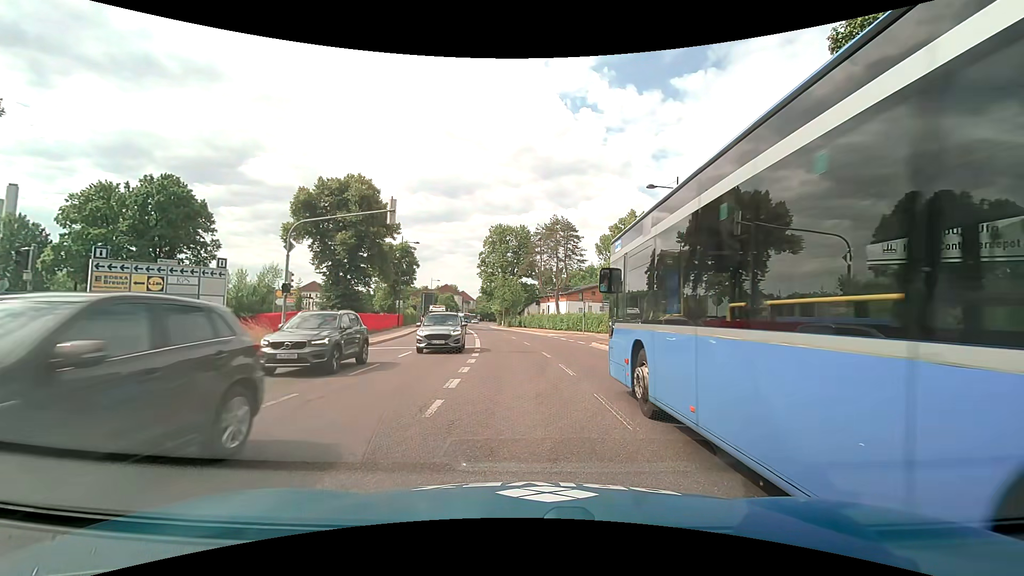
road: secondary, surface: asphalt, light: Day
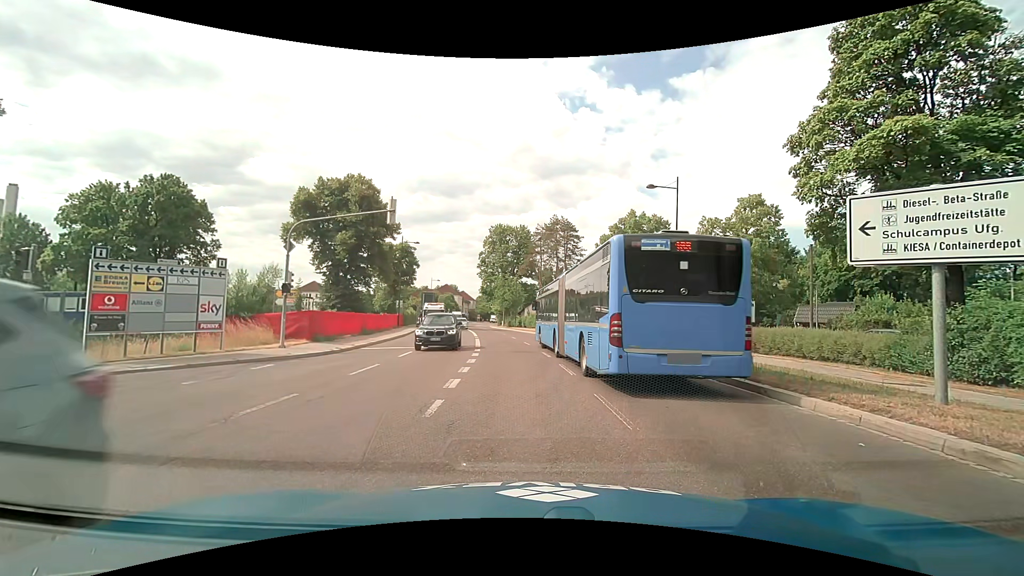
(0.0, 0.0) m; 0°
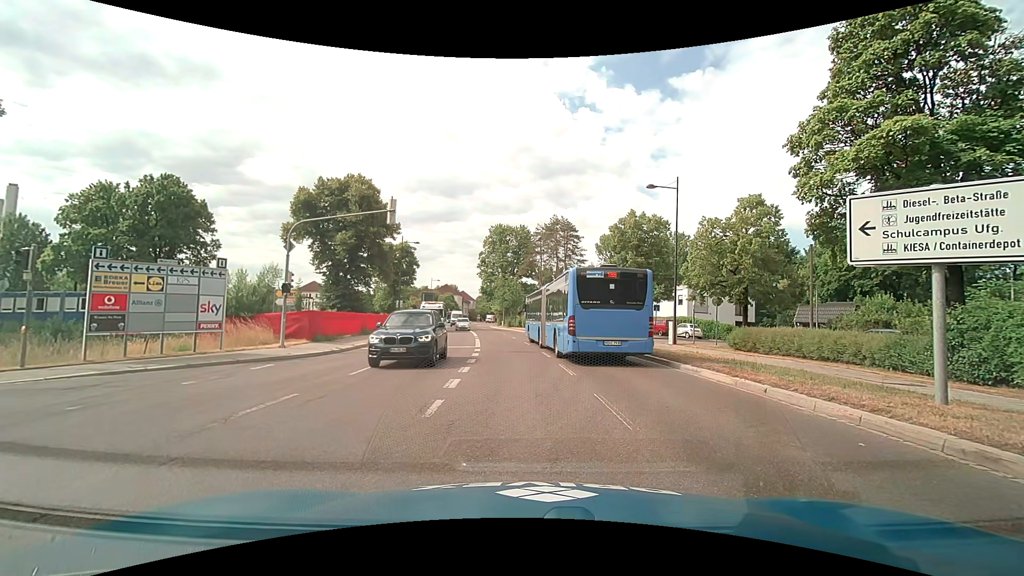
(0.0, 0.0) m; 0°
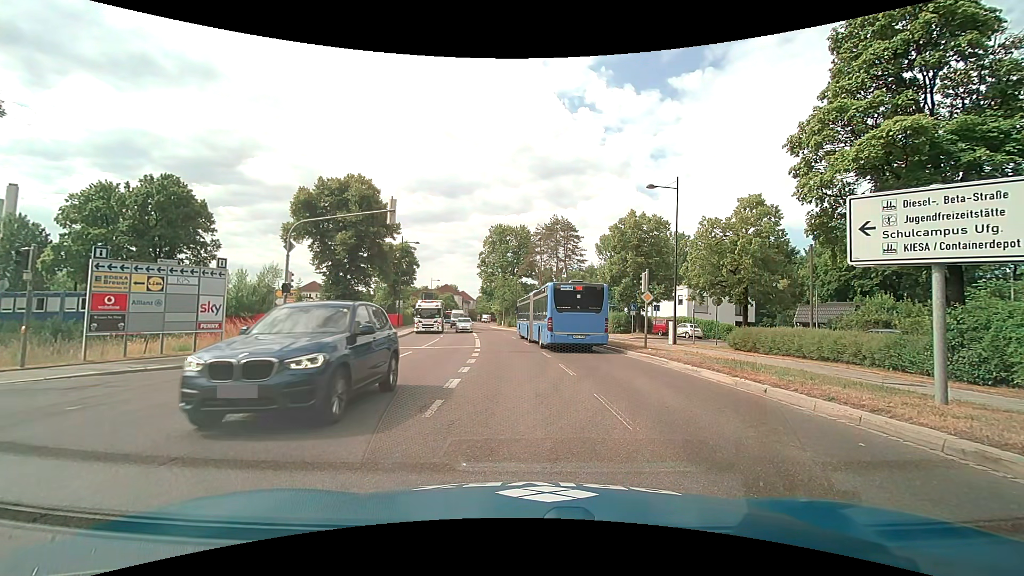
(0.0, 0.0) m; 0°
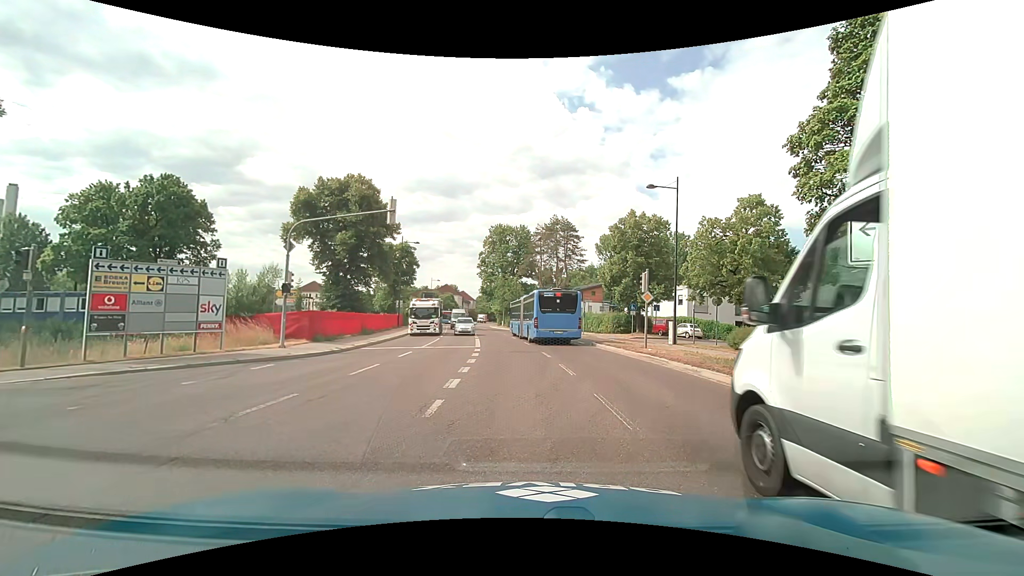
(0.0, 0.0) m; 0°
